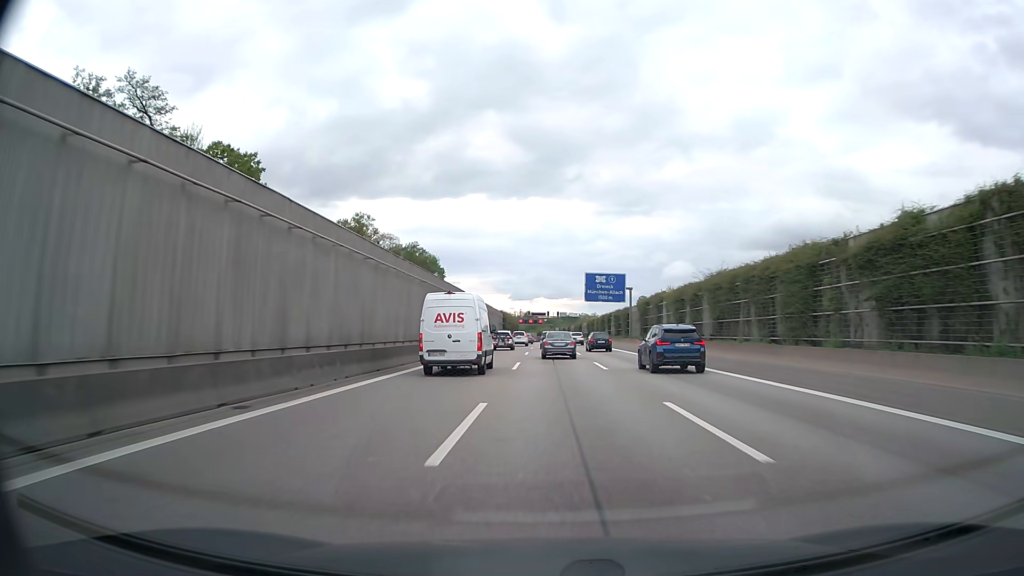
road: motorway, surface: asphalt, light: Day
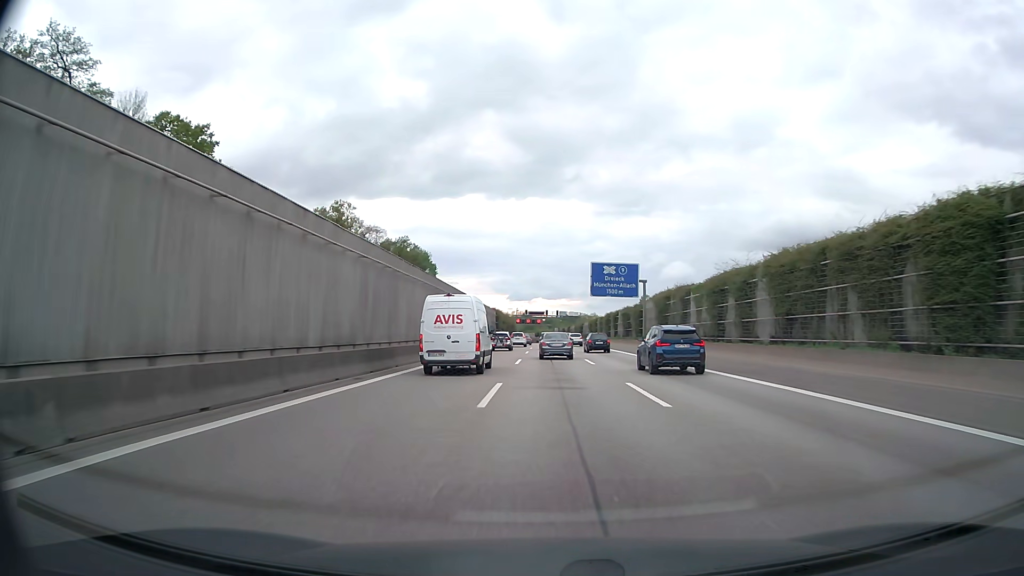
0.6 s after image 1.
(0.0, +12.7) m; 0°
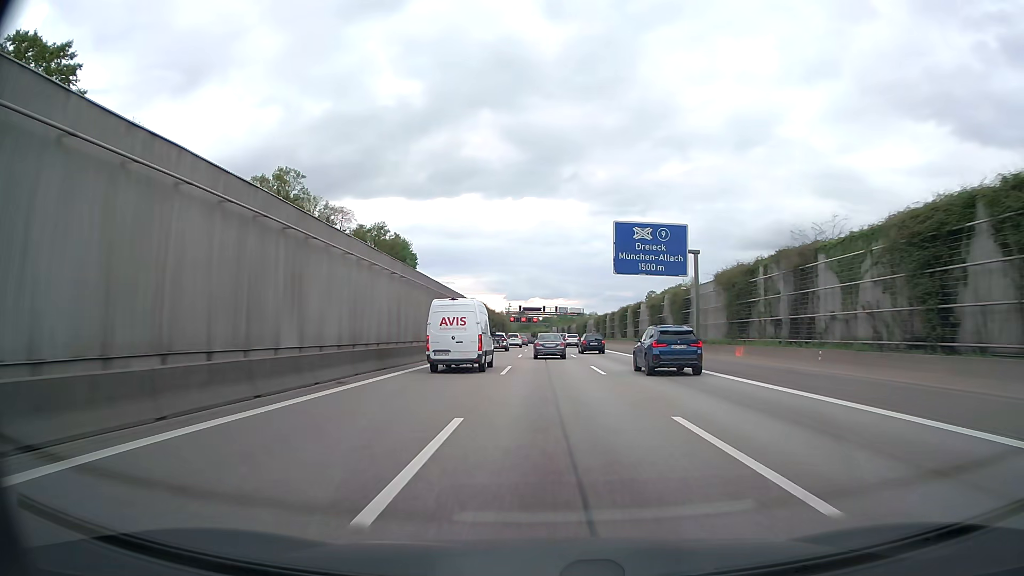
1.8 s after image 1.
(+0.1, +25.4) m; 0°
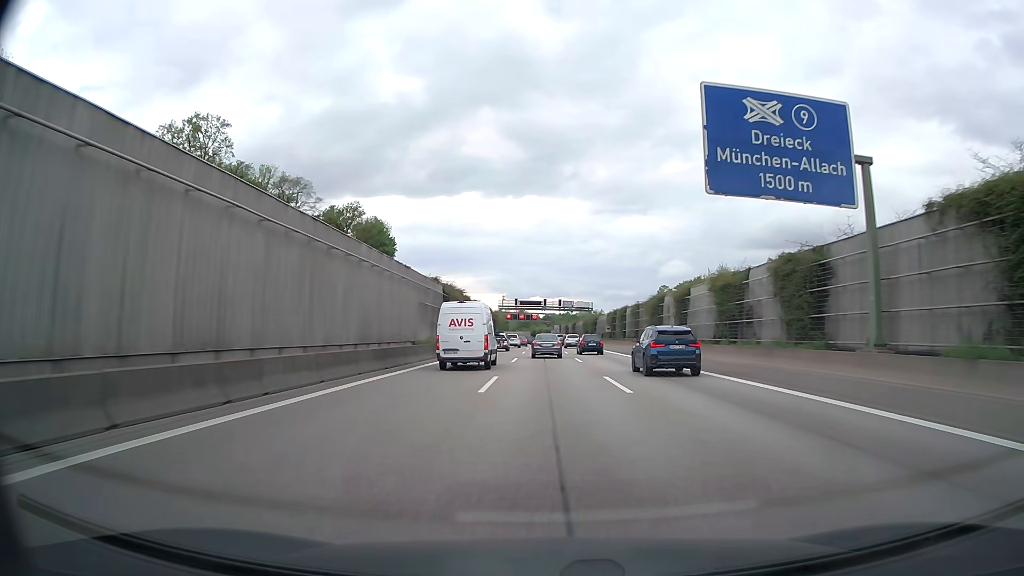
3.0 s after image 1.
(0.0, +25.4) m; 0°
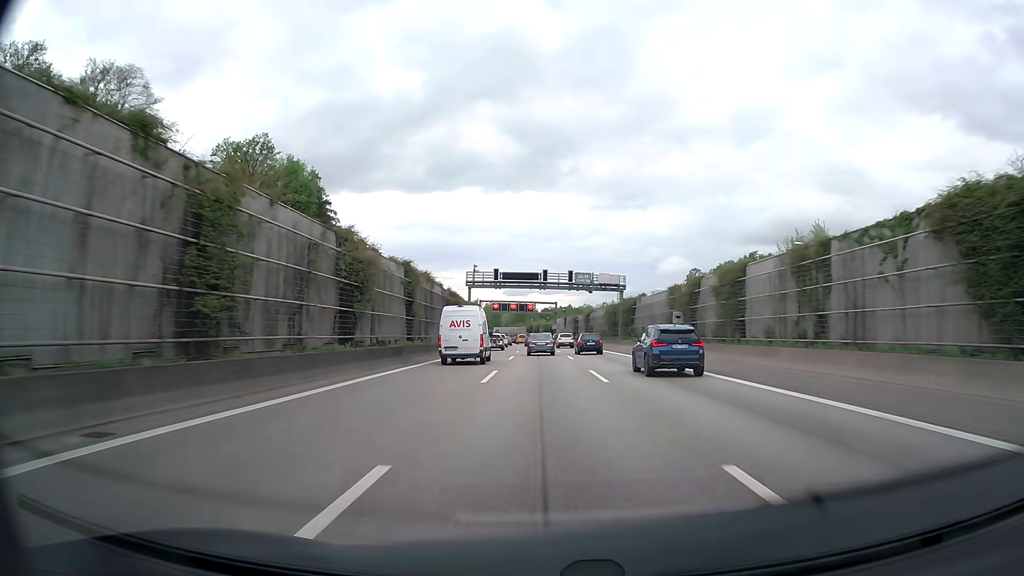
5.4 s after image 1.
(0.0, +51.1) m; 0°
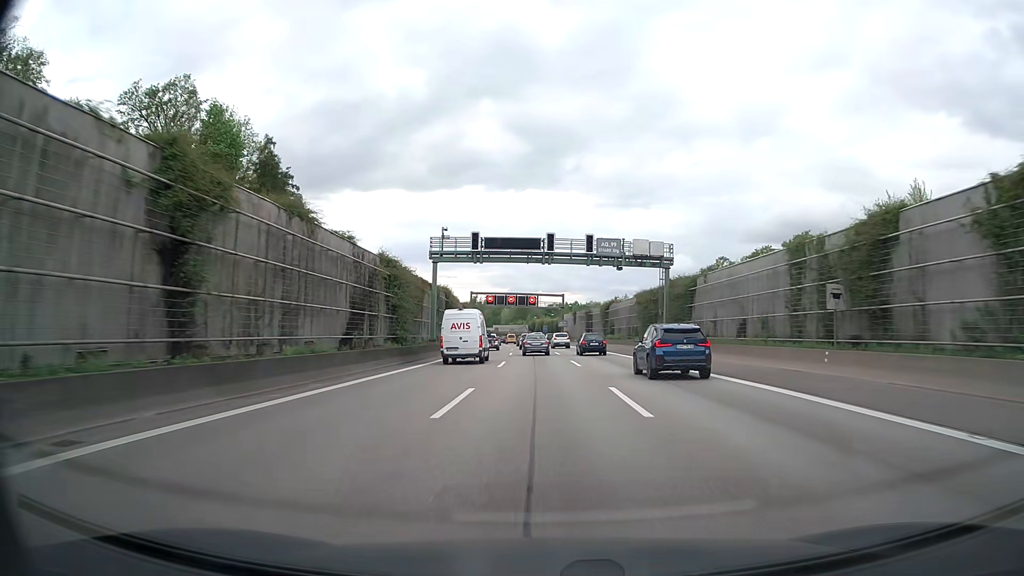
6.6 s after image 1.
(0.0, +25.8) m; 0°
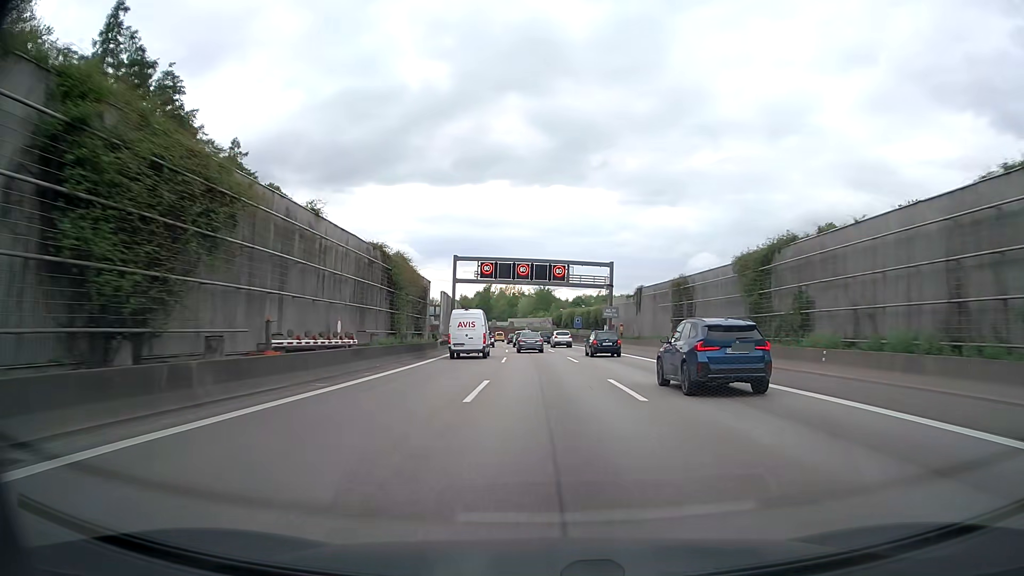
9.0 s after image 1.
(-0.9, +51.9) m; -2°
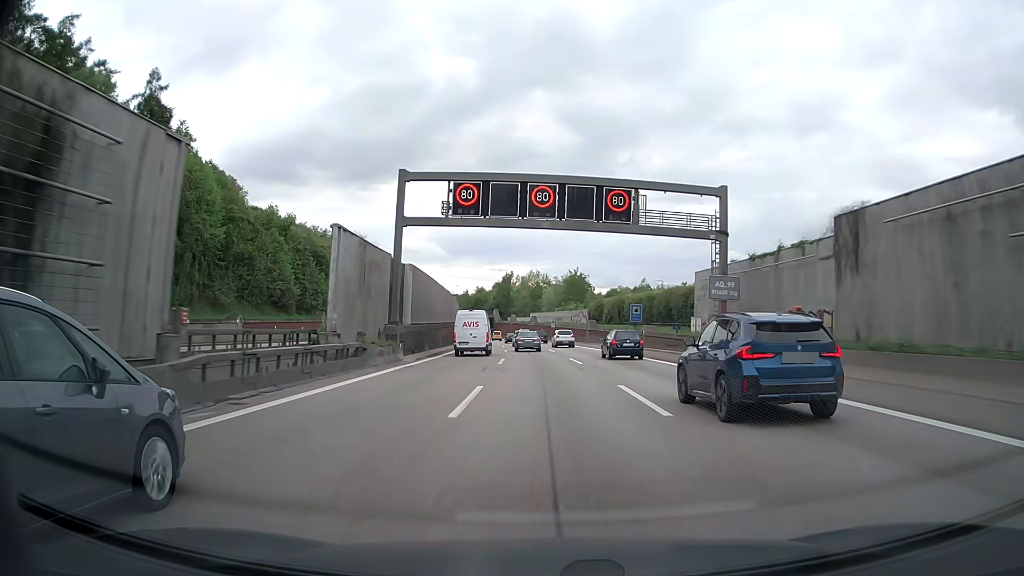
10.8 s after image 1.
(-1.0, +38.6) m; -3°
(0, +10) (0, +20) (-1, +30) (-1, +40) (-1, +50) (-2, +60) (-3, +70) (-4, +80) (-5, +90) (-6, +100) m
